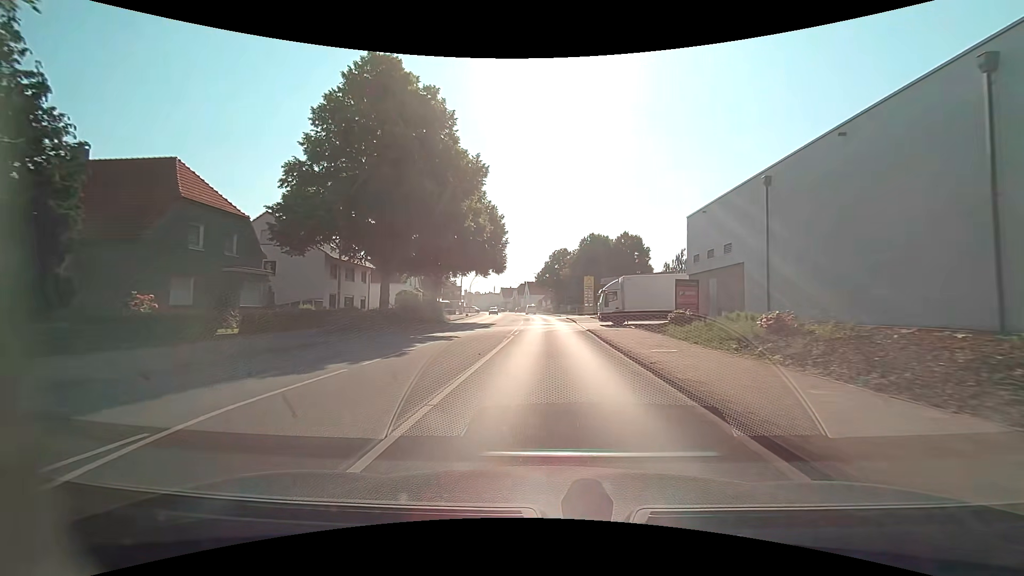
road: primary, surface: asphalt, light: Day
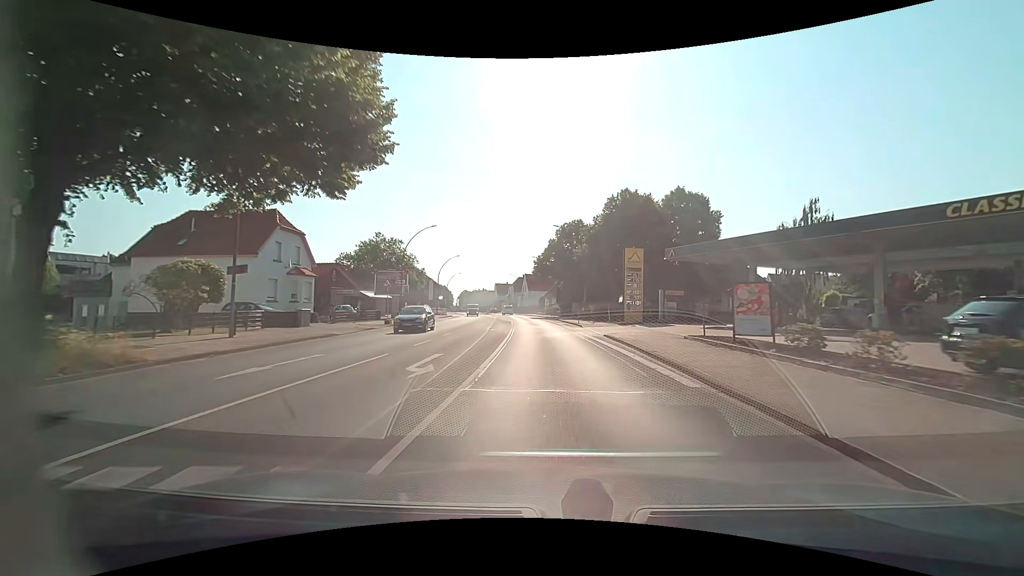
(-0.1, +39.8) m; -1°
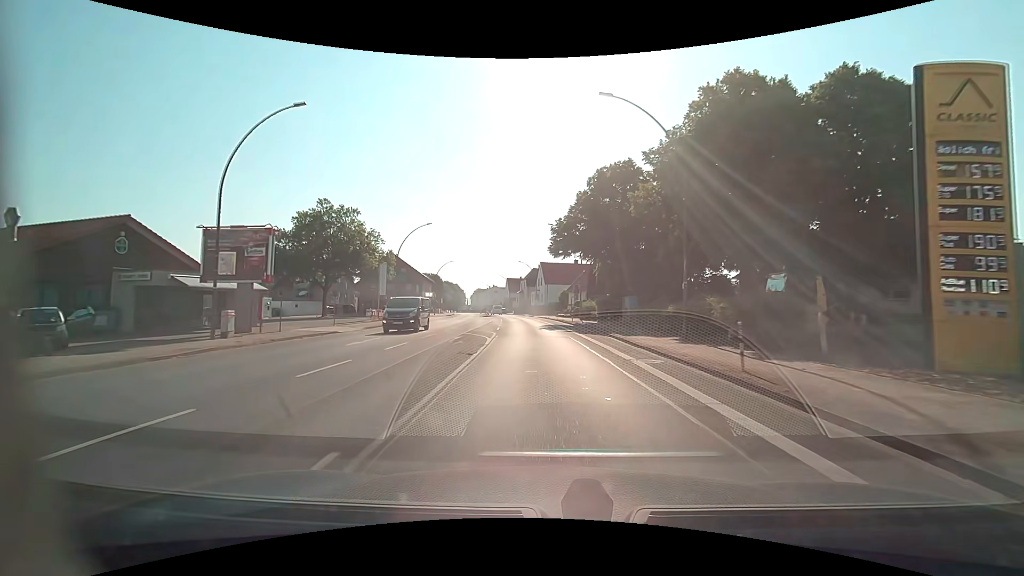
(-0.4, +32.1) m; -2°
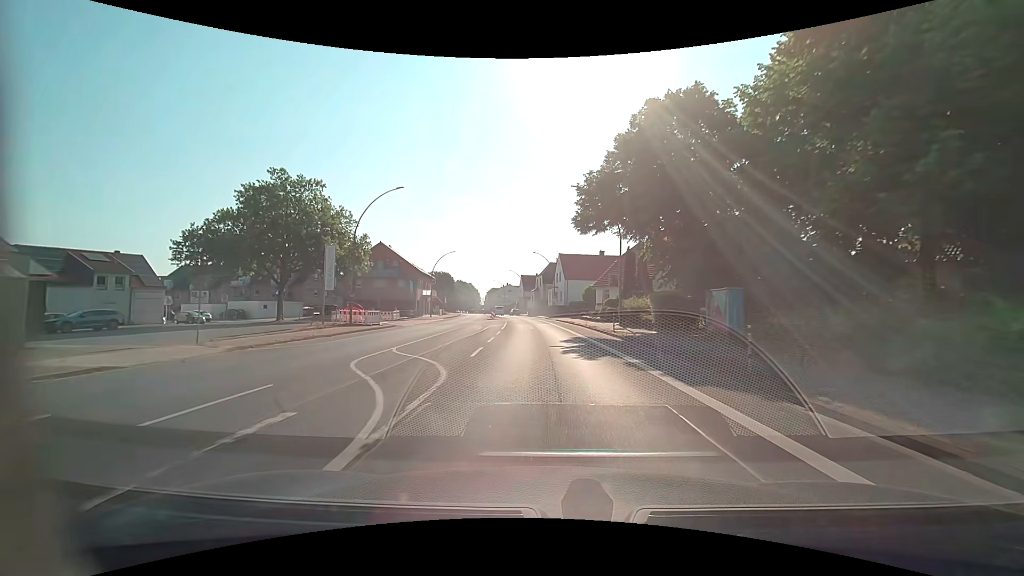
(-0.3, +16.1) m; -2°
(0, +10) (0, +20) (-1, +30) (-1, +40) (-2, +50) (-3, +60) (-4, +70) (-5, +80) (-7, +90) (-9, +100) m
